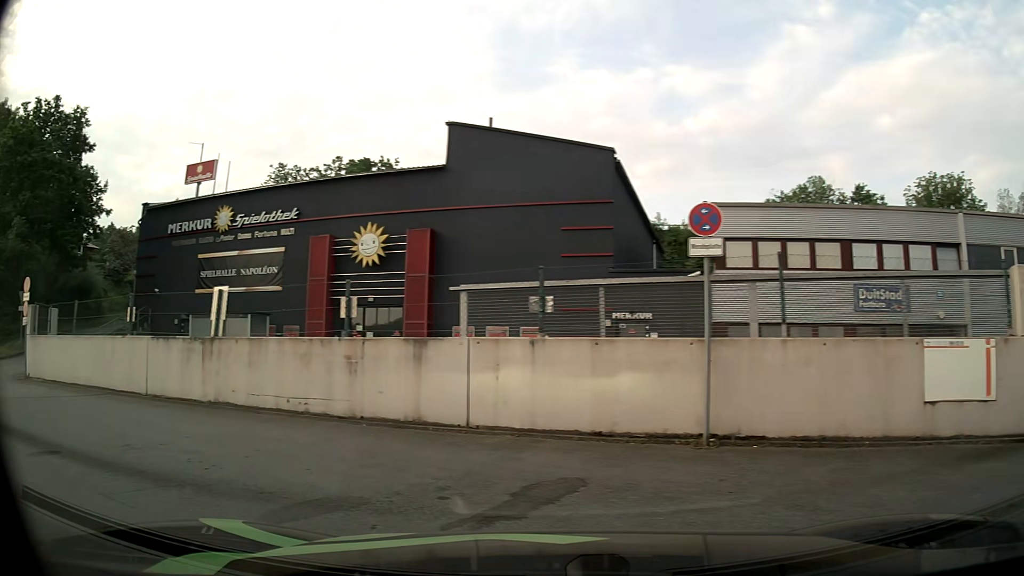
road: service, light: Day
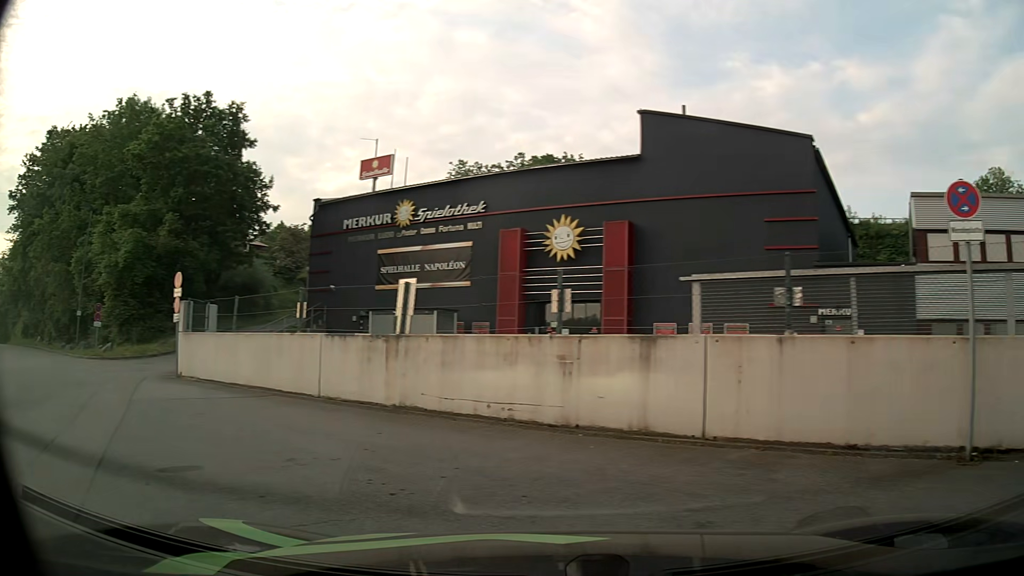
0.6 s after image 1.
(-0.1, +1.3) m; -13°
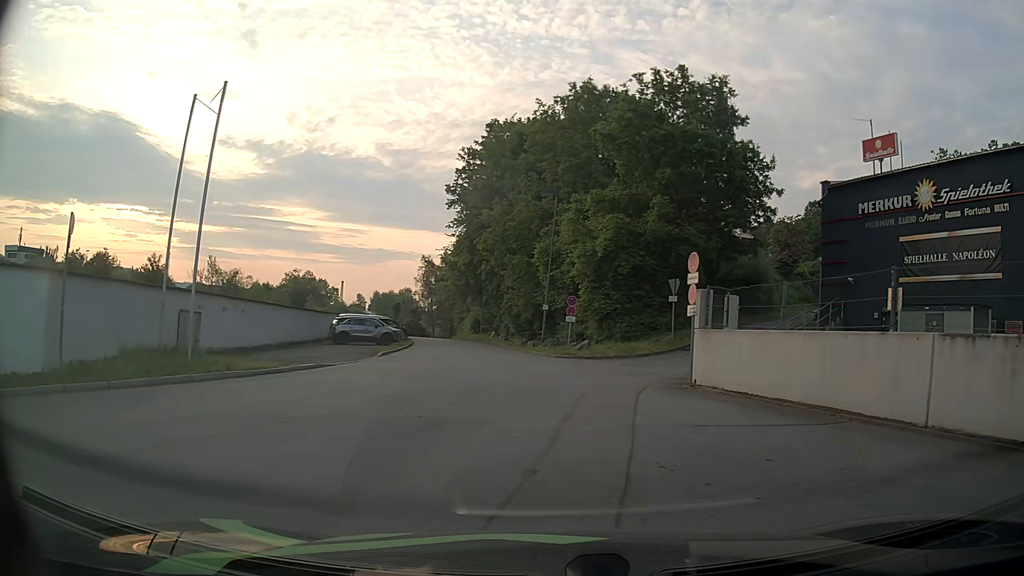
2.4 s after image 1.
(-1.8, +3.9) m; -42°
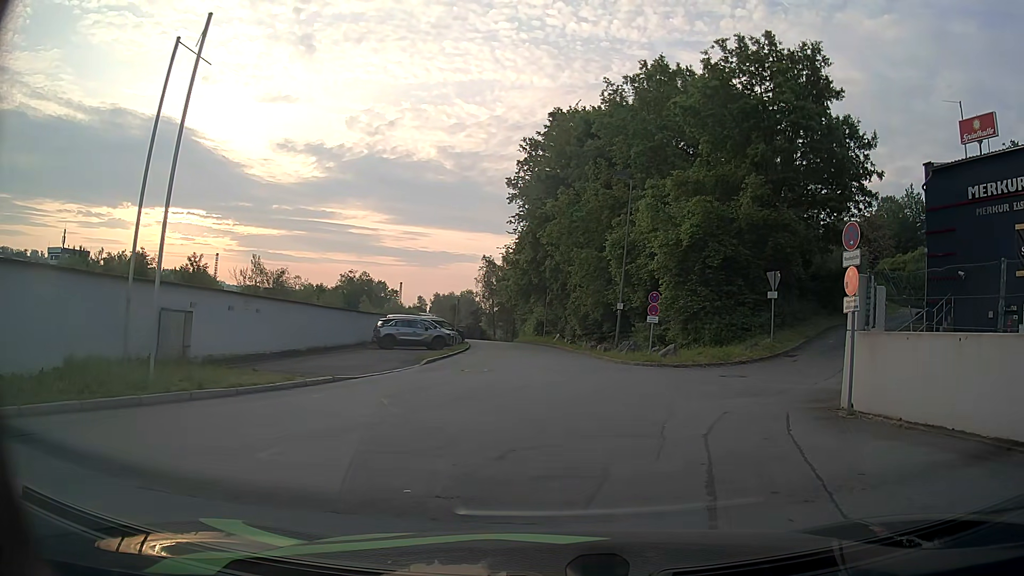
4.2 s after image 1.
(-0.4, +4.6) m; -6°
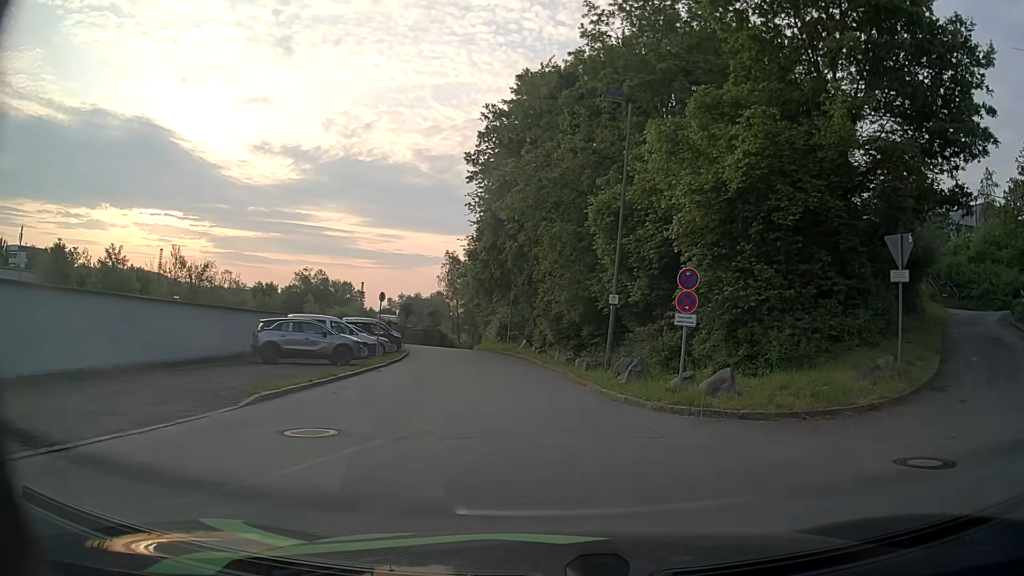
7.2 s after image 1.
(+0.6, +11.6) m; +3°
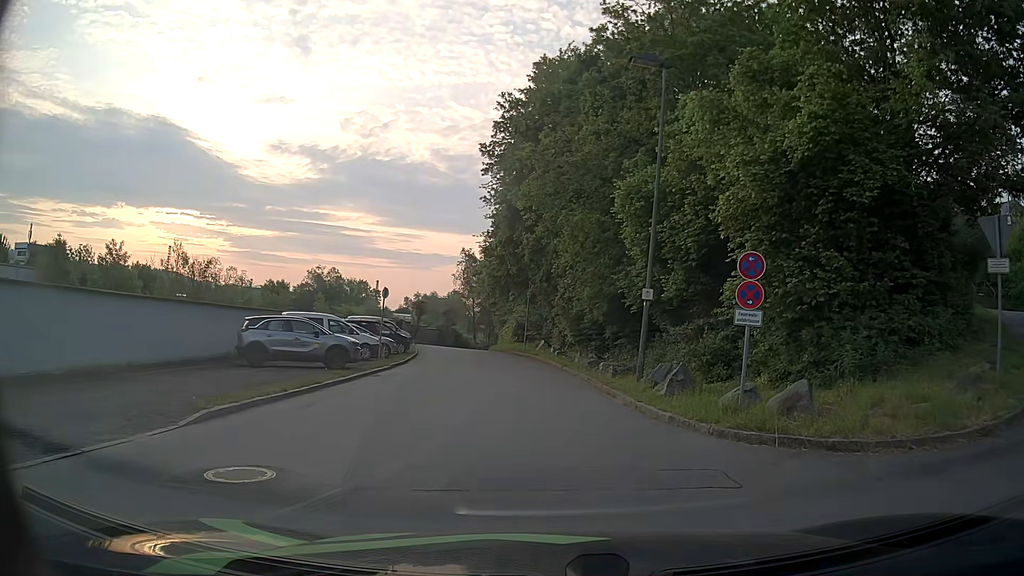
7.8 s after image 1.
(-0.1, +2.8) m; -2°
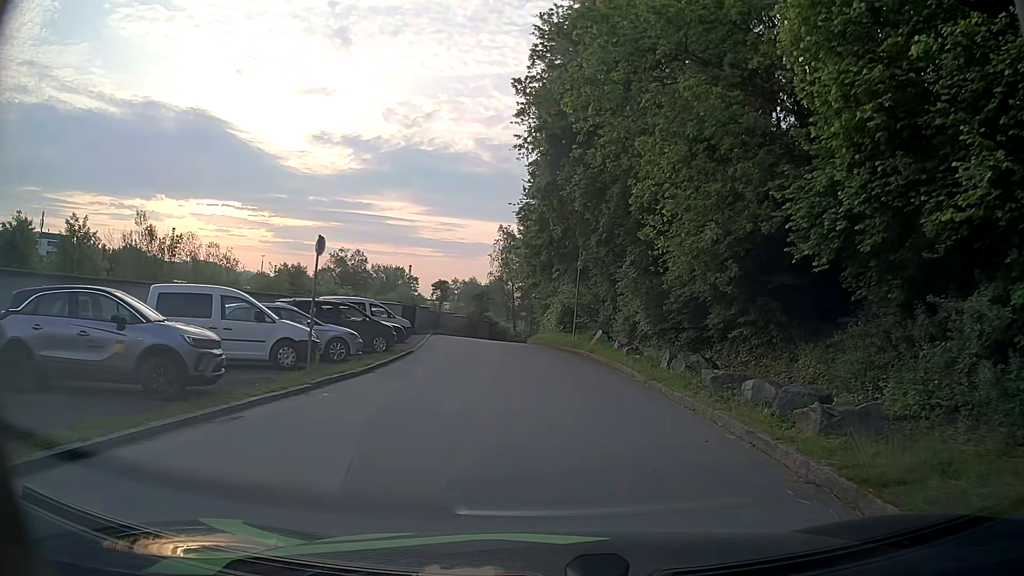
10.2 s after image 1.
(-0.6, +12.6) m; -3°
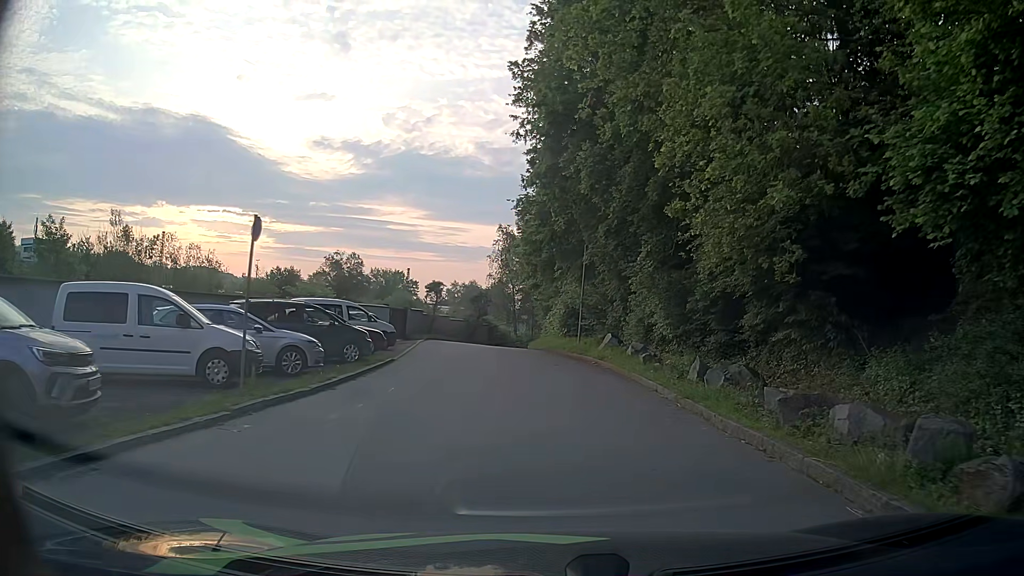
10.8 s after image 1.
(-0.1, +3.4) m; 0°
(0, +10) (-1, +20) (-2, +30) (-3, +40) (-4, +50) (-3, +60) (-1, +69) (+1, +79) (+4, +89) (+7, +98) m
